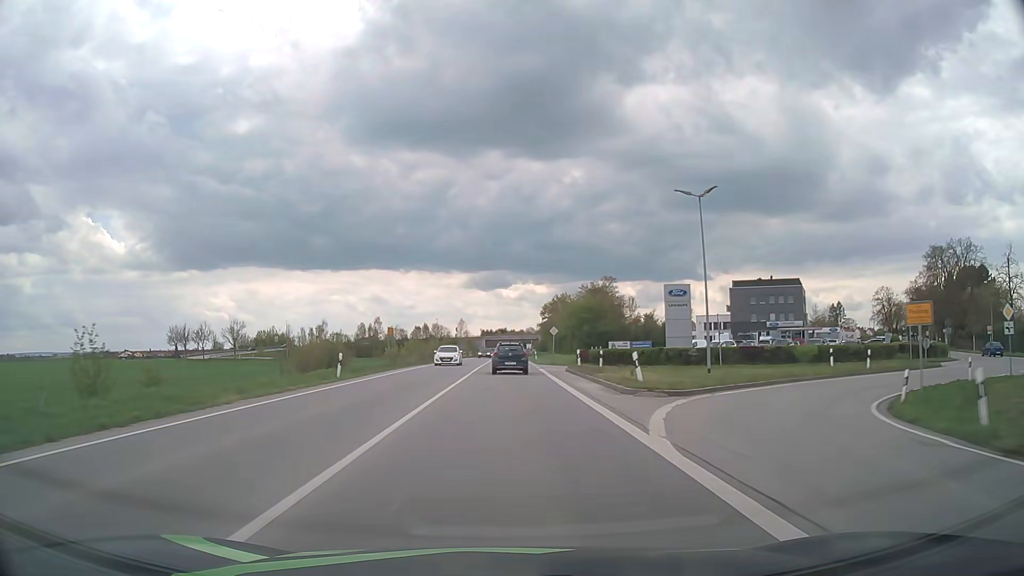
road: primary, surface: asphalt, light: Day
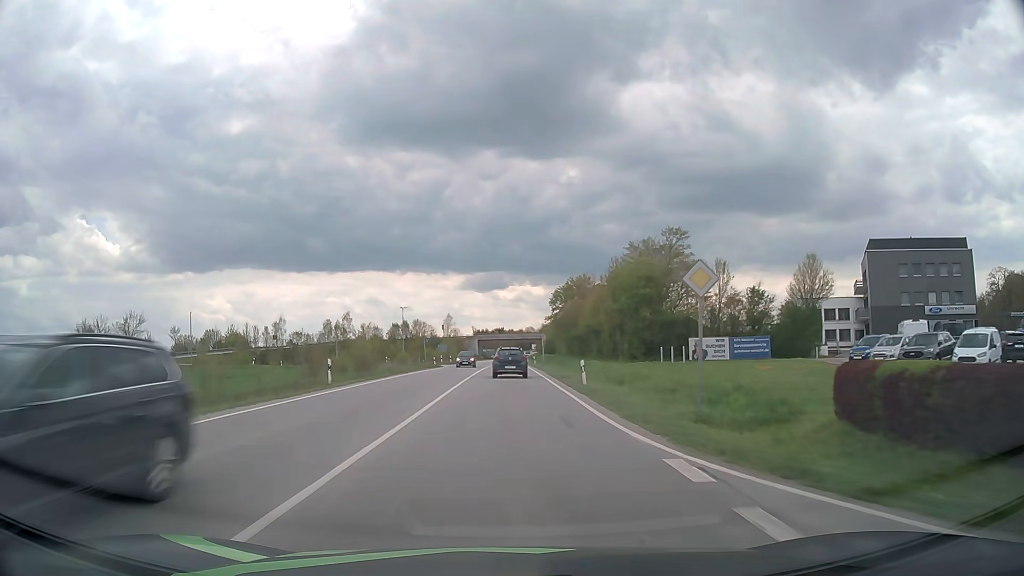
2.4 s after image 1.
(+0.1, +46.1) m; 0°
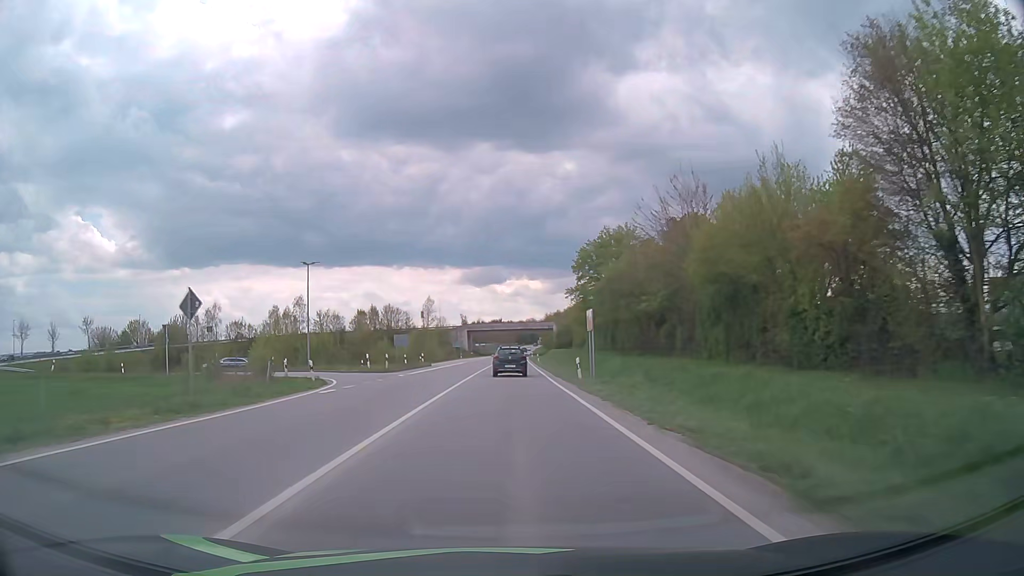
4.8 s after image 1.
(+0.1, +47.9) m; 0°
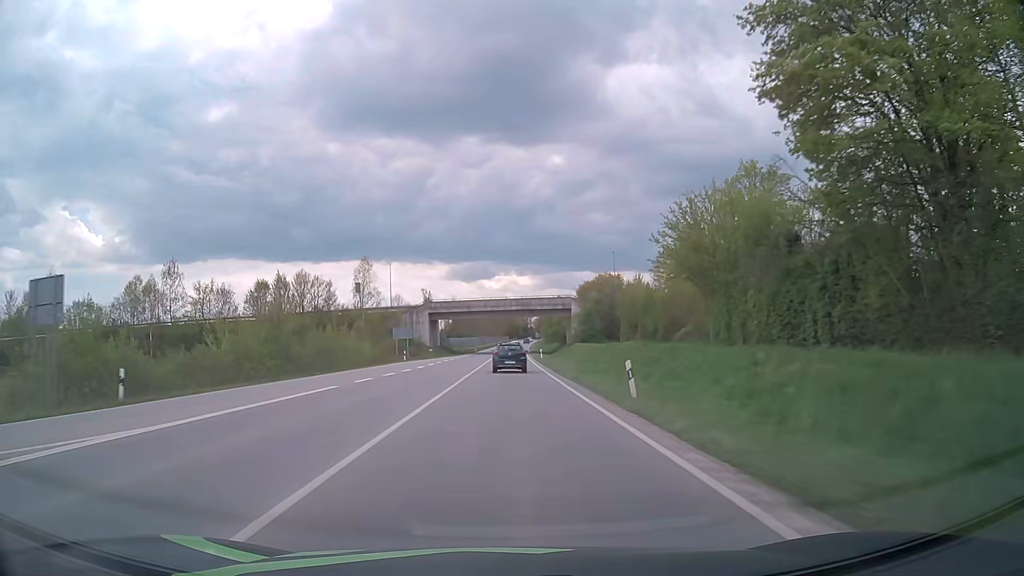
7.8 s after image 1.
(+0.3, +62.6) m; +1°
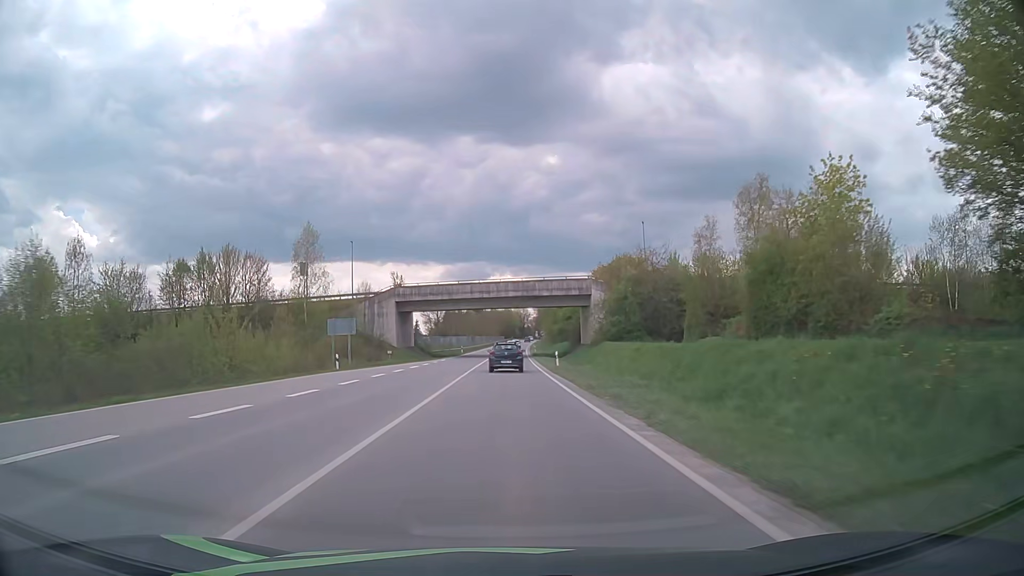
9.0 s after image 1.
(0.0, +25.9) m; 0°
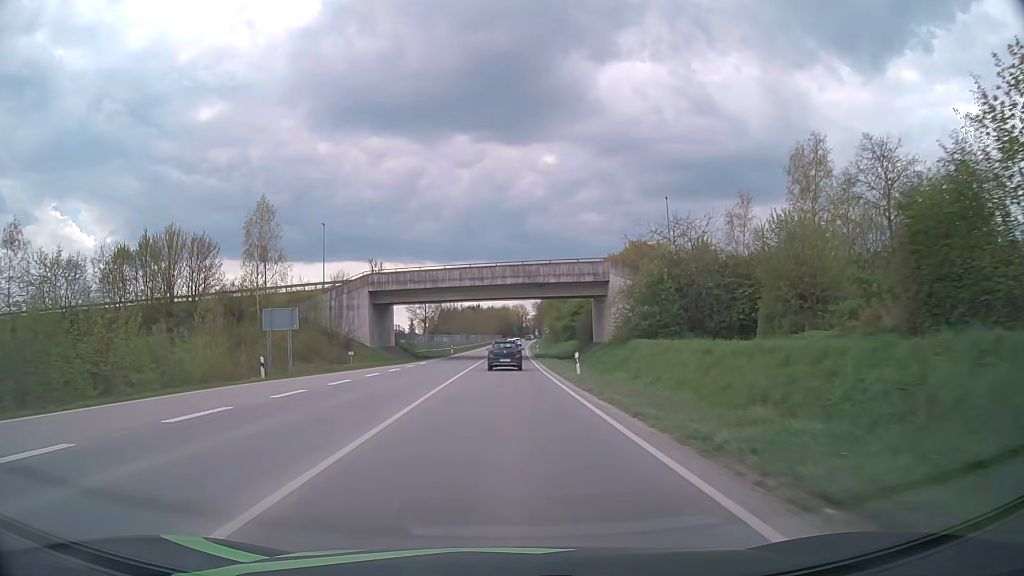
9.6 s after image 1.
(0.0, +13.0) m; 0°
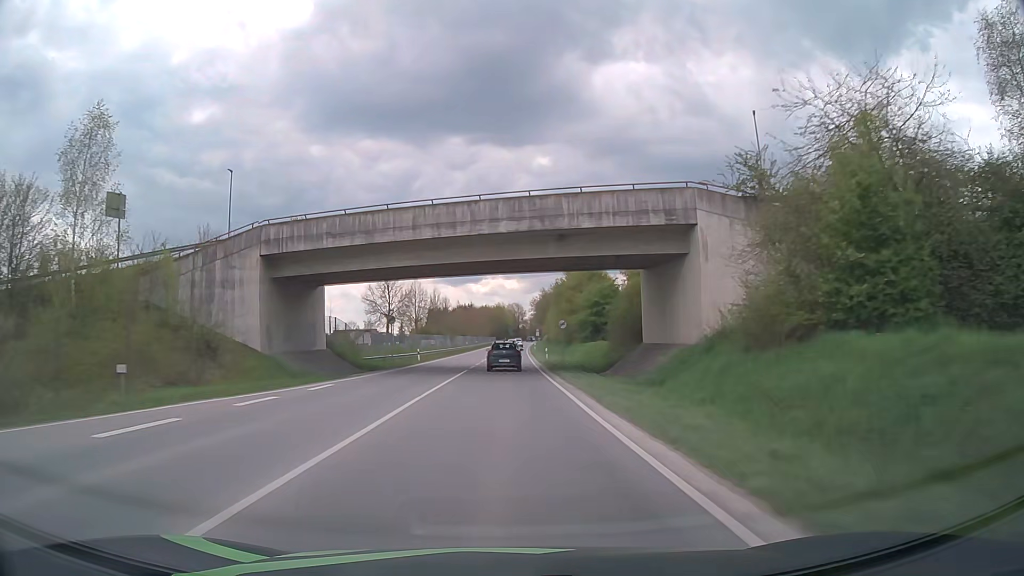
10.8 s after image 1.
(+0.1, +26.1) m; 0°
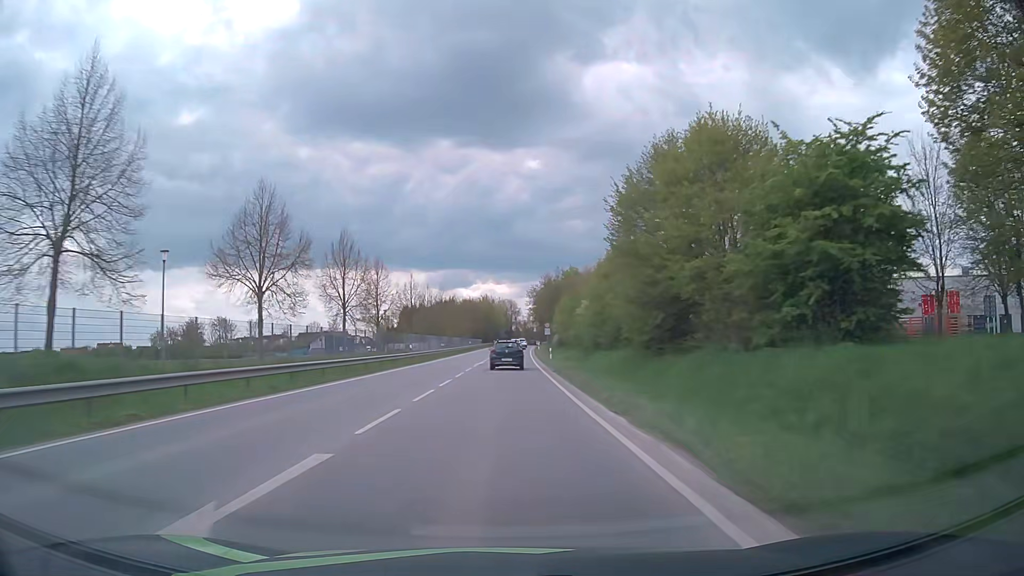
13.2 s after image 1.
(+0.5, +52.3) m; +1°
(0, +10) (0, +20) (0, +30) (0, +40) (0, +50) (0, +60) (+1, +70) (+1, +80) (+1, +90) (+1, +100) m
